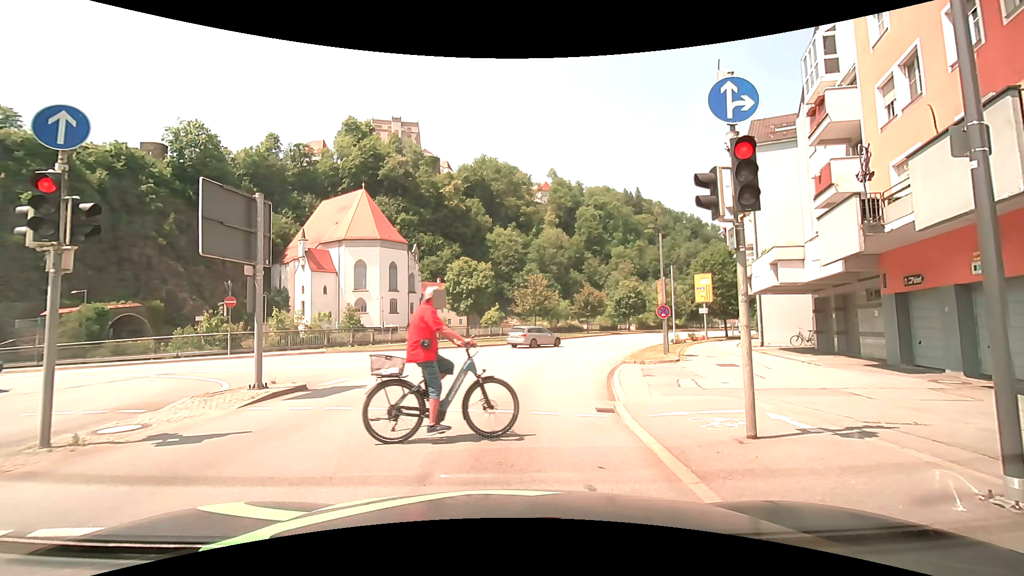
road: primary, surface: asphalt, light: Day
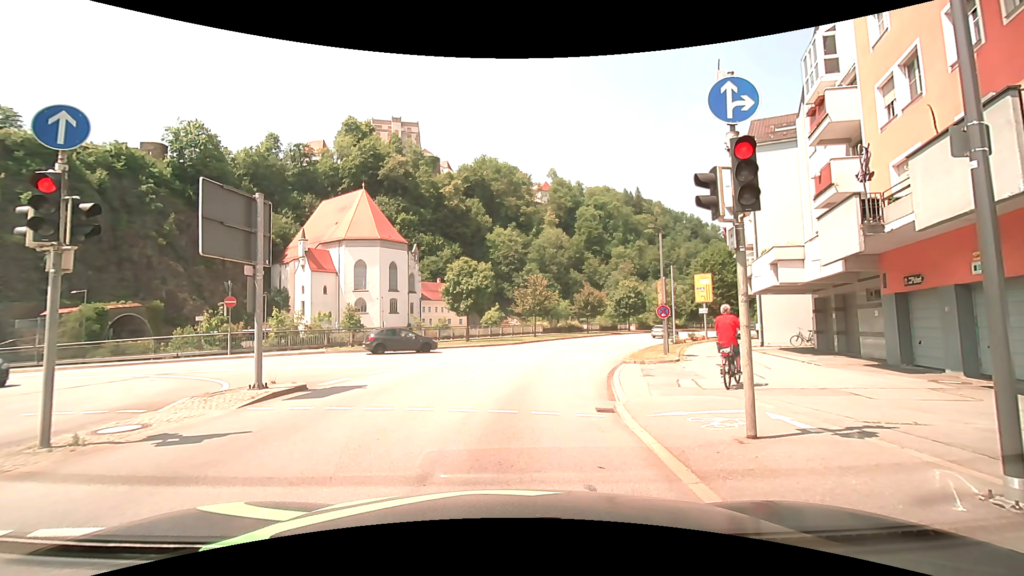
(0.0, 0.0) m; 0°
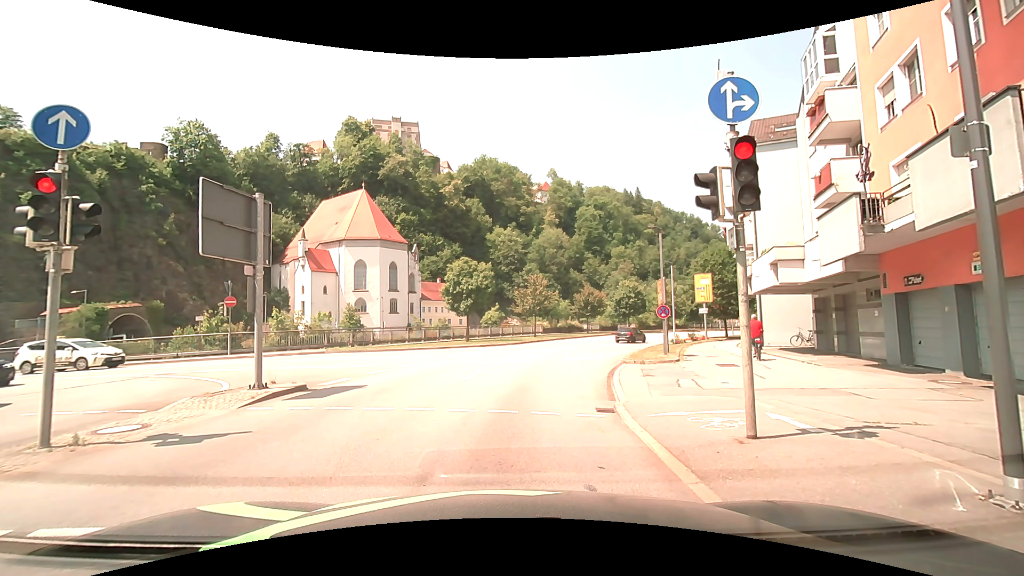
(0.0, 0.0) m; 0°
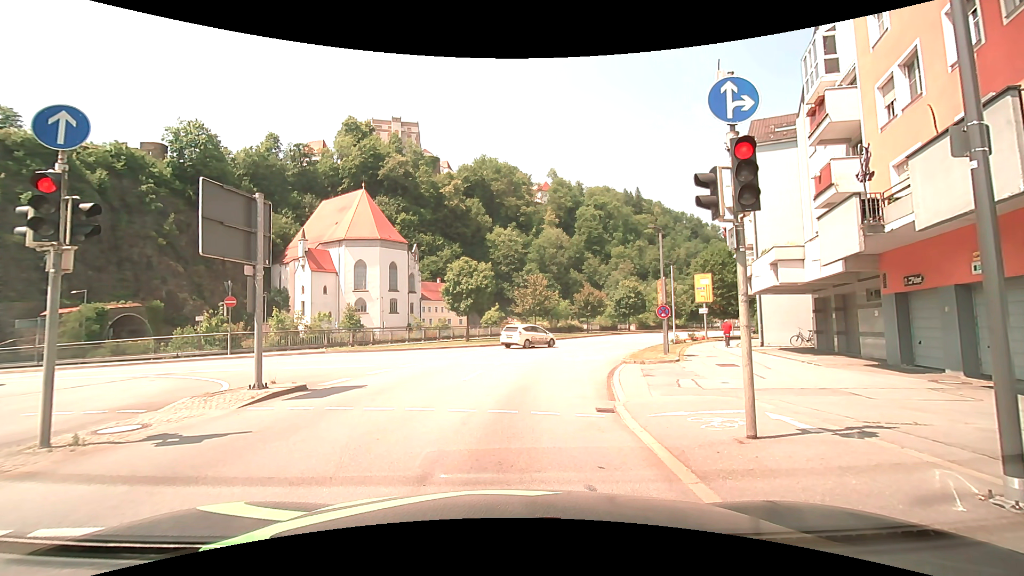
(0.0, 0.0) m; 0°
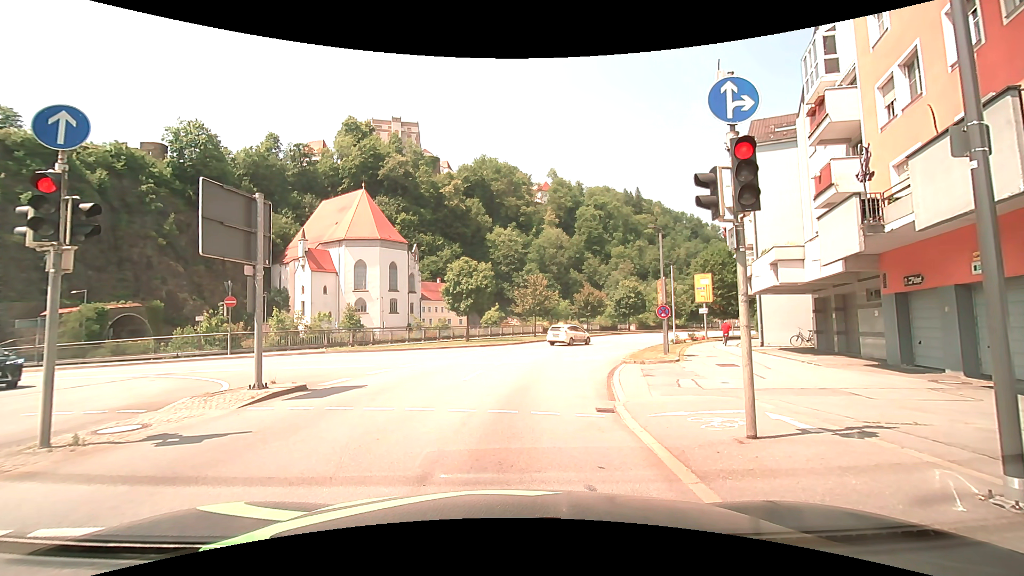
(0.0, 0.0) m; 0°
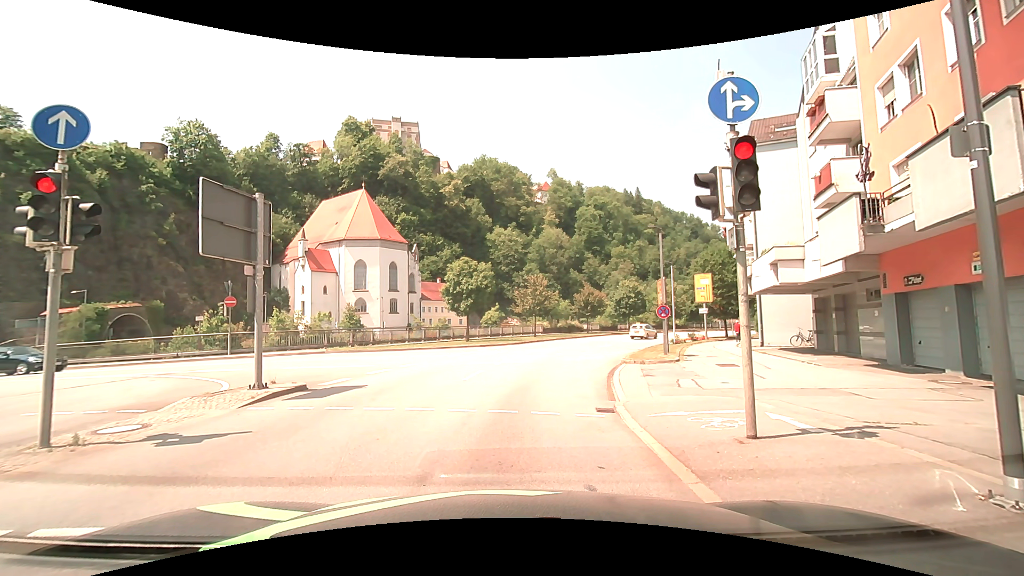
(0.0, 0.0) m; 0°
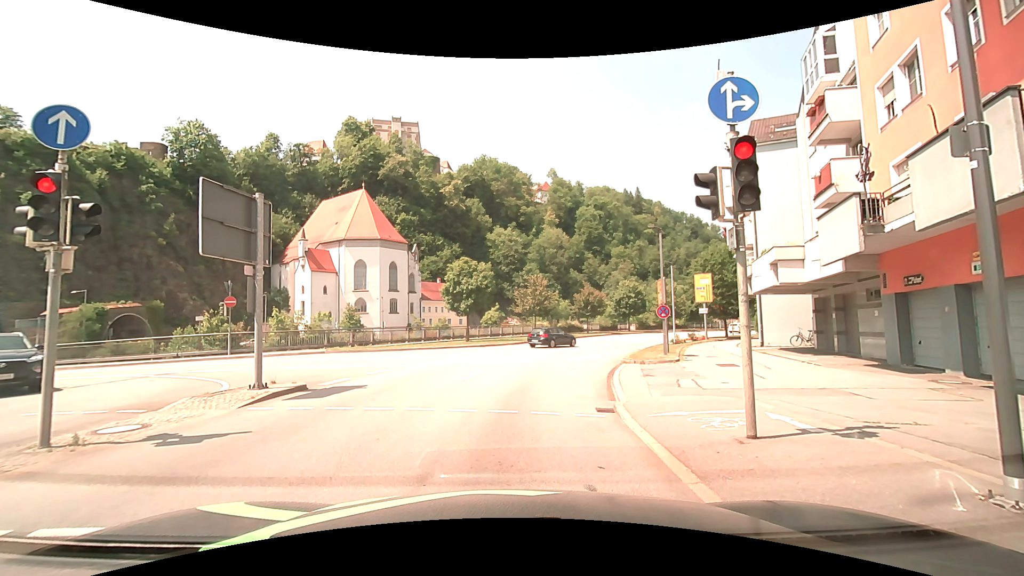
(0.0, 0.0) m; 0°
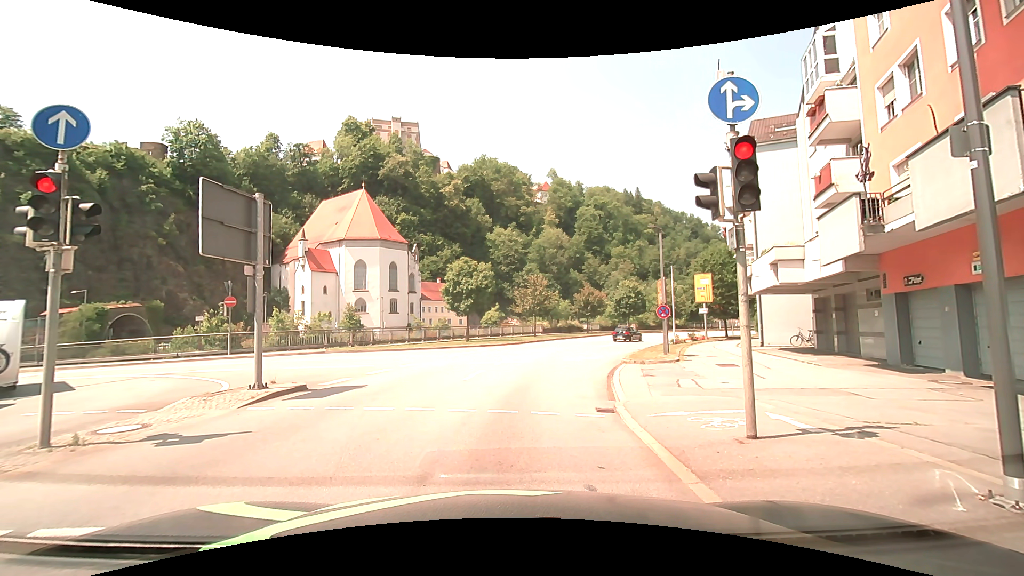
(0.0, 0.0) m; 0°
